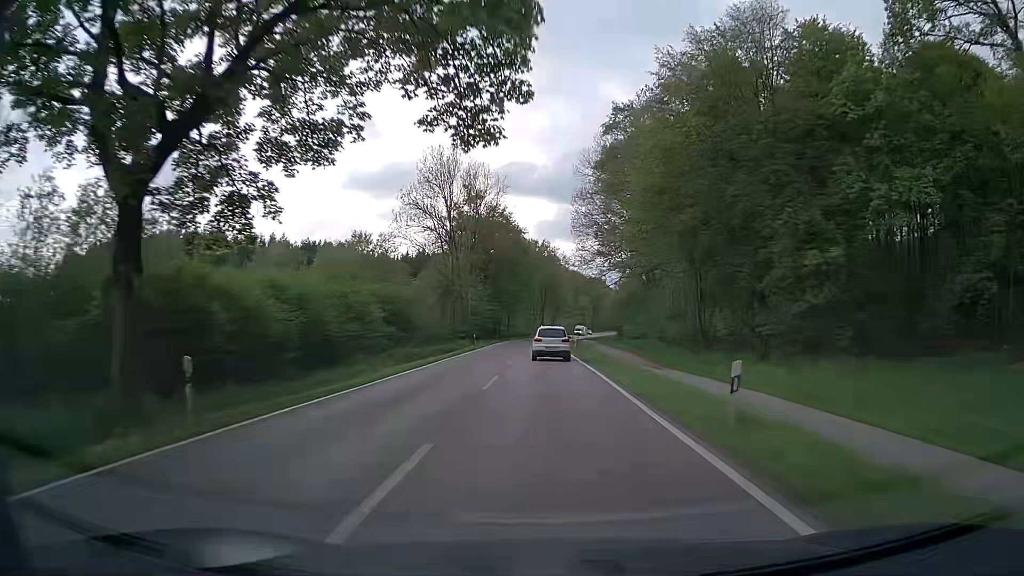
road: secondary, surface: asphalt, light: Day
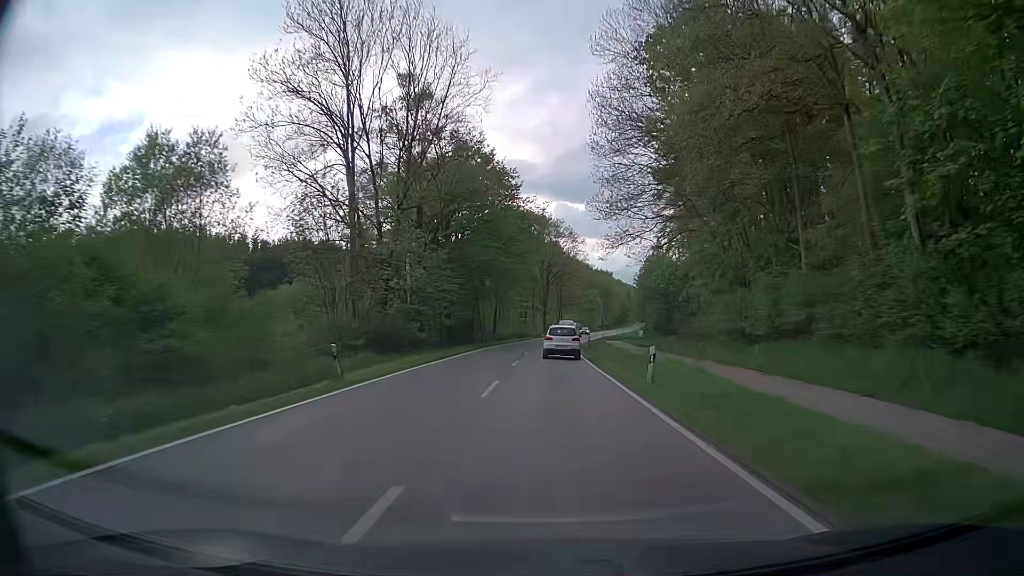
(-0.1, +37.6) m; 0°
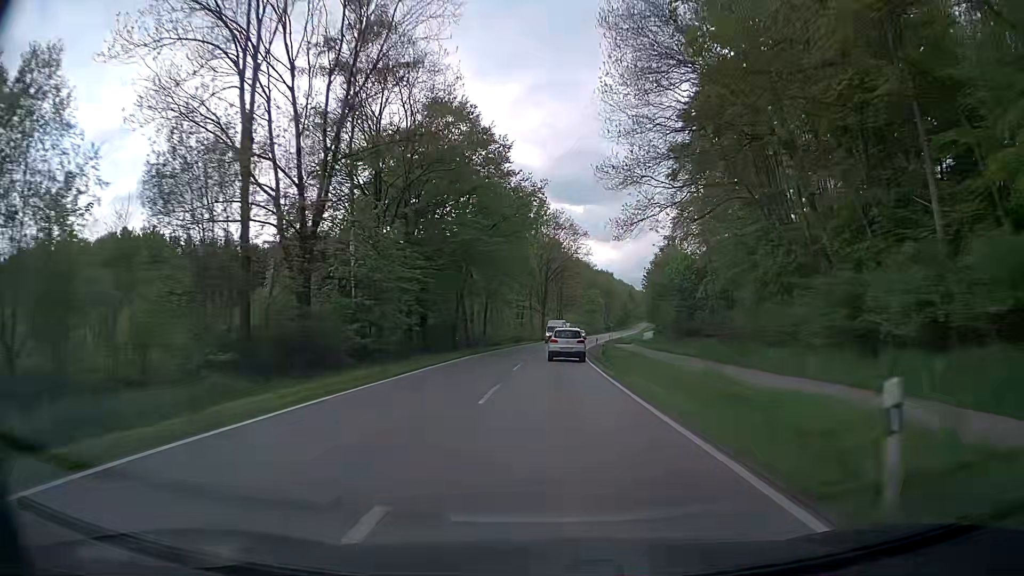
(0.0, +12.6) m; 0°
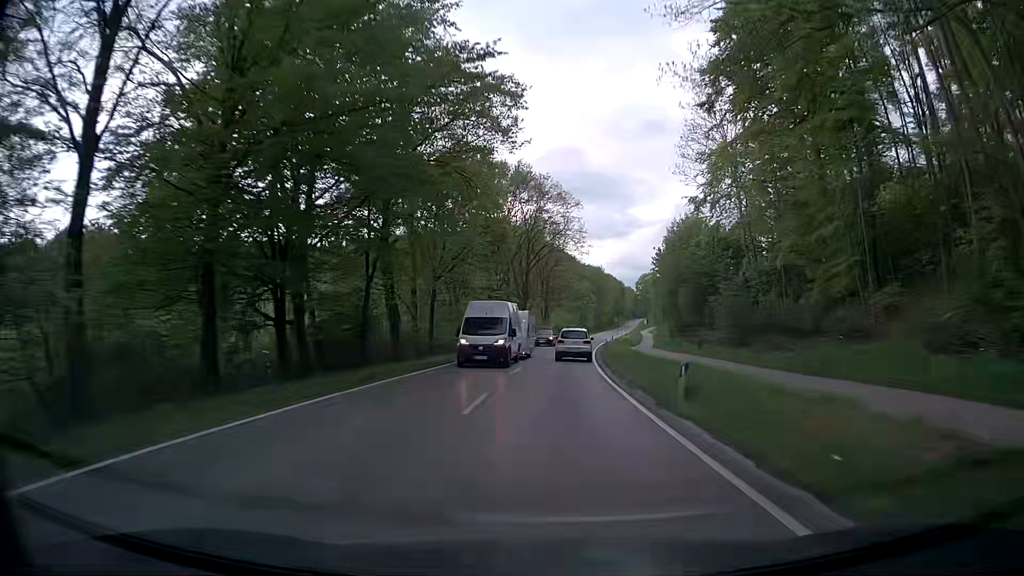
(+0.3, +25.1) m; +2°
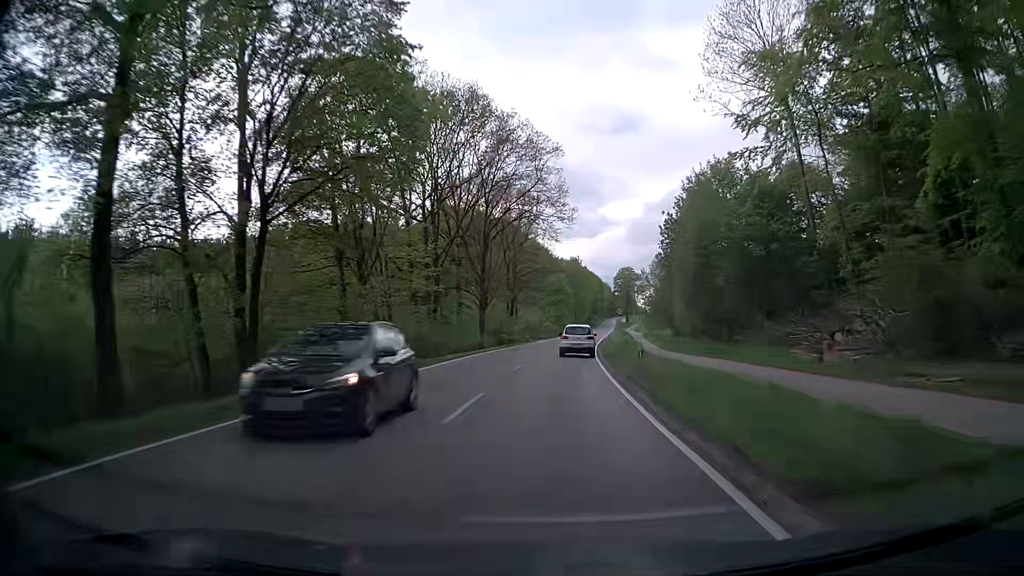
(+0.4, +25.2) m; +2°
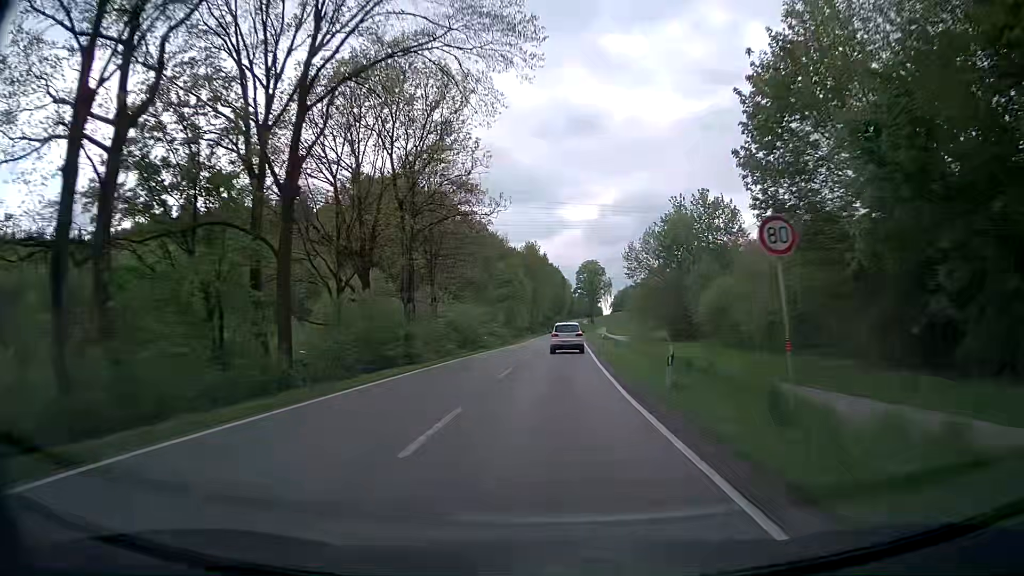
(+1.4, +37.9) m; +4°
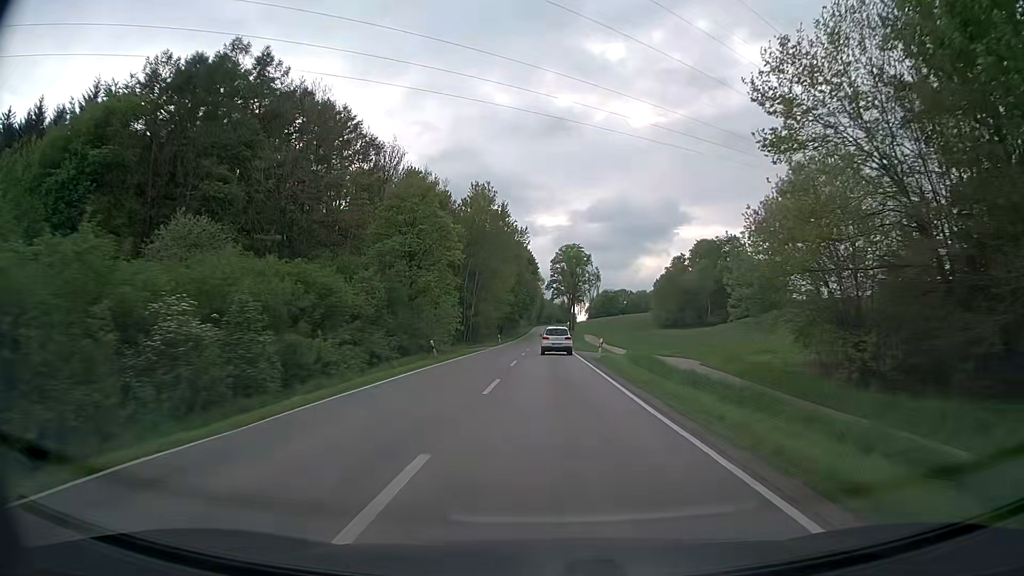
(+1.6, +63.6) m; +2°
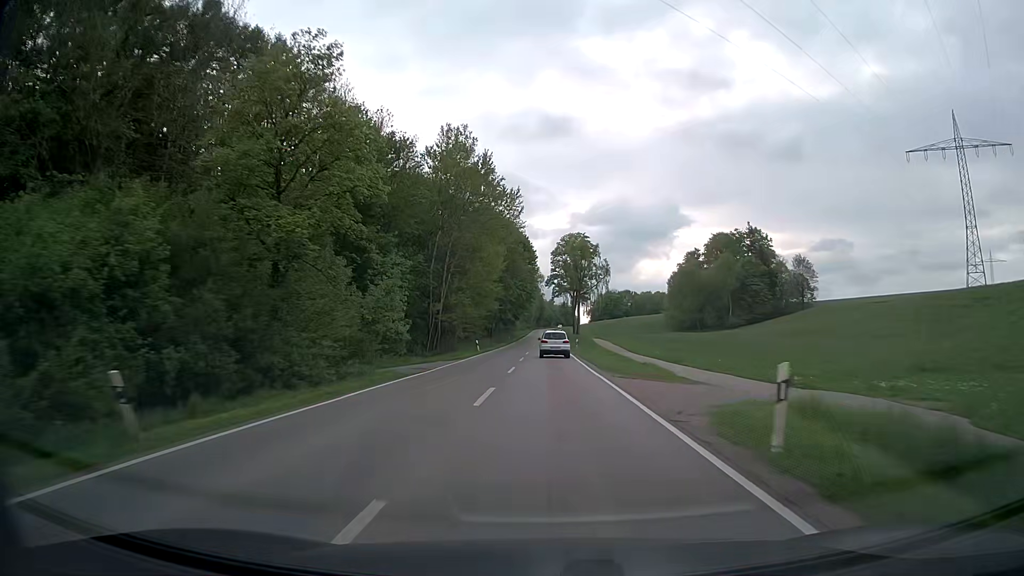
(+0.1, +25.6) m; 0°
